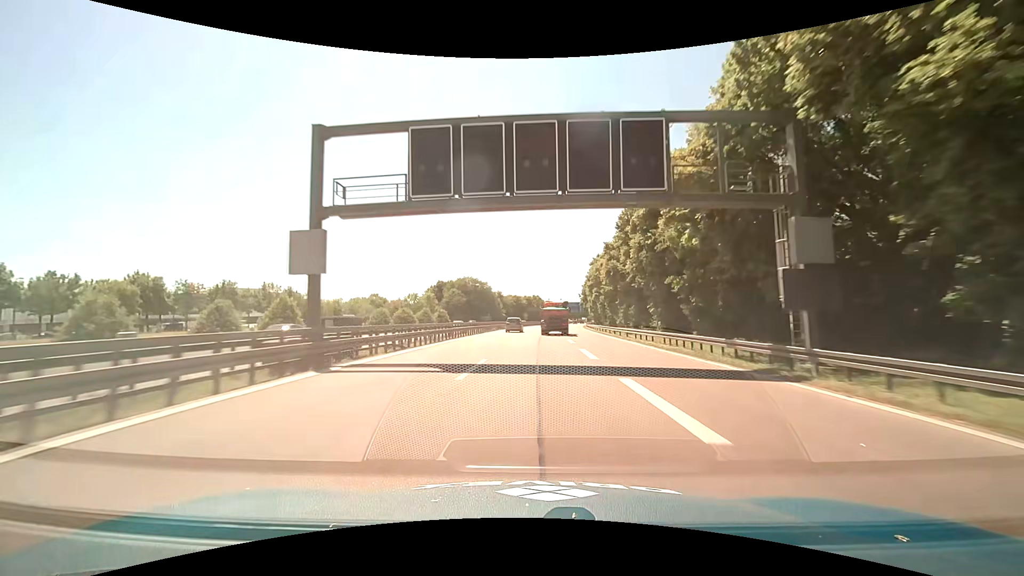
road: motorway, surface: asphalt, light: Day
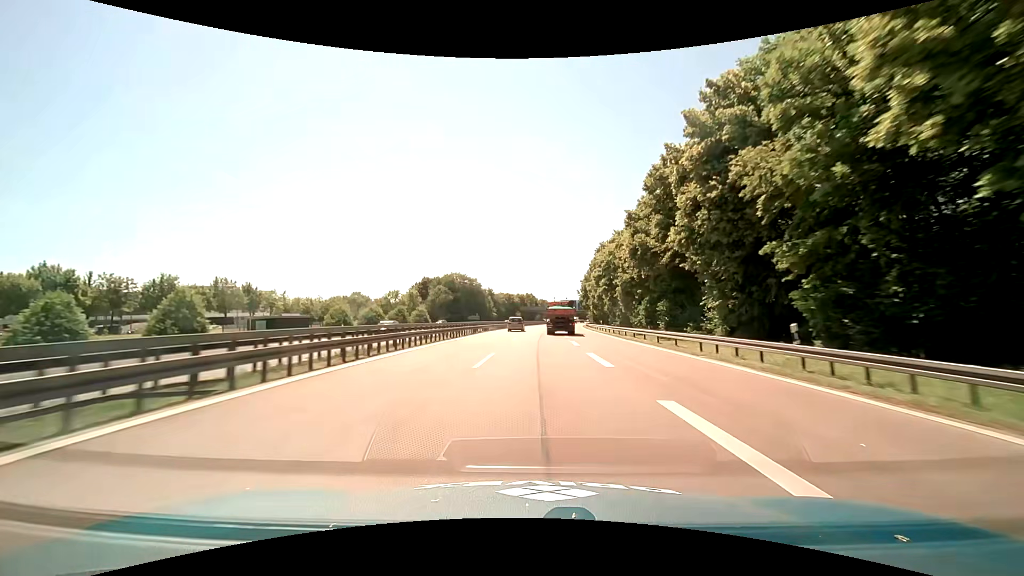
(+0.1, +15.5) m; +1°
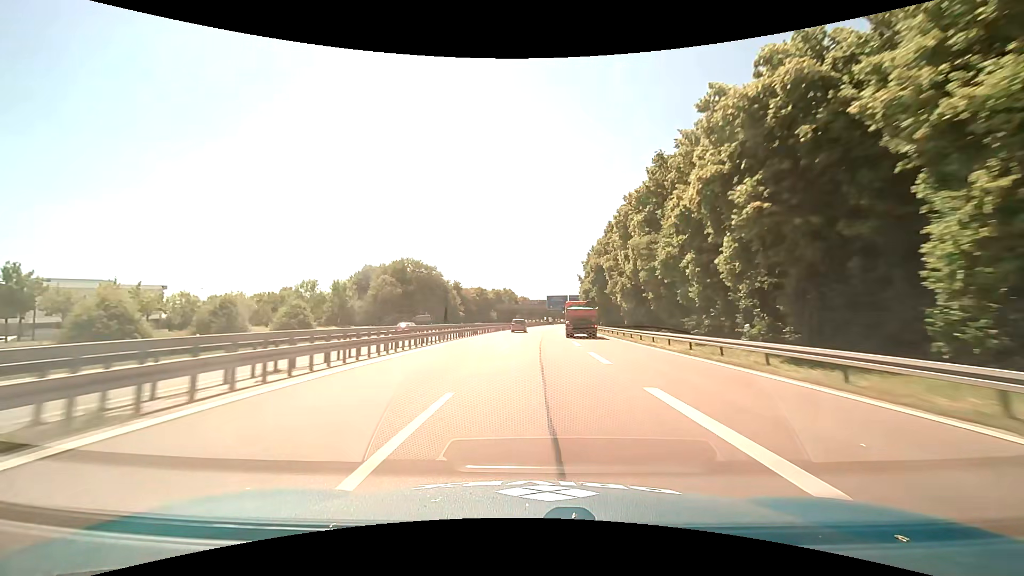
(+0.9, +46.5) m; +2°
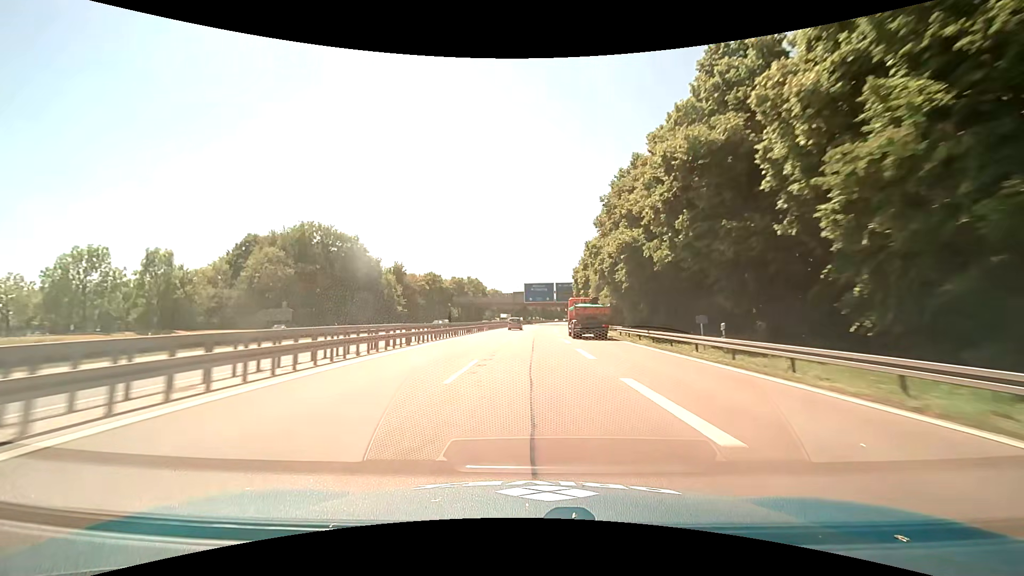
(+1.1, +46.7) m; +3°
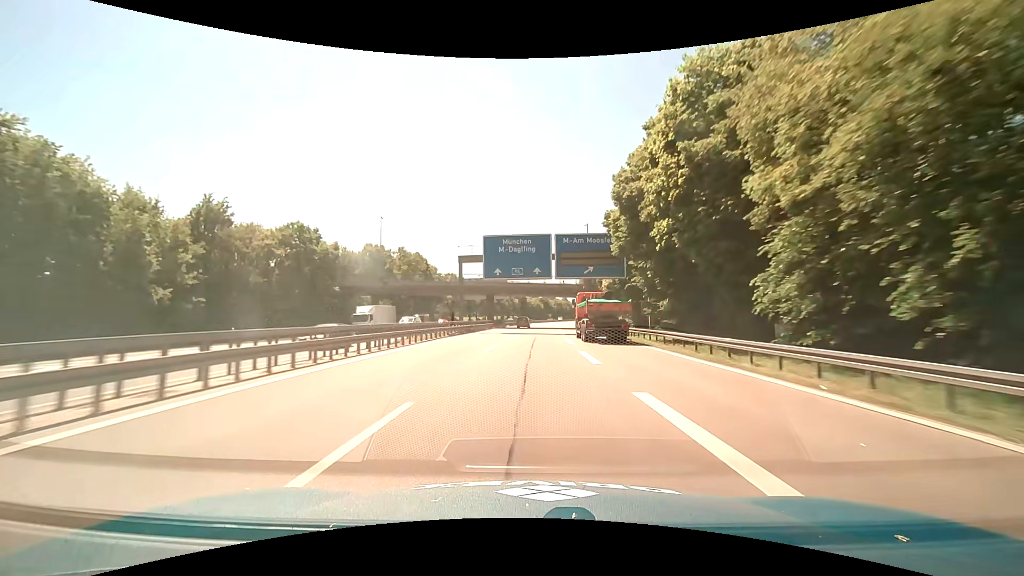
(+1.7, +62.6) m; +3°
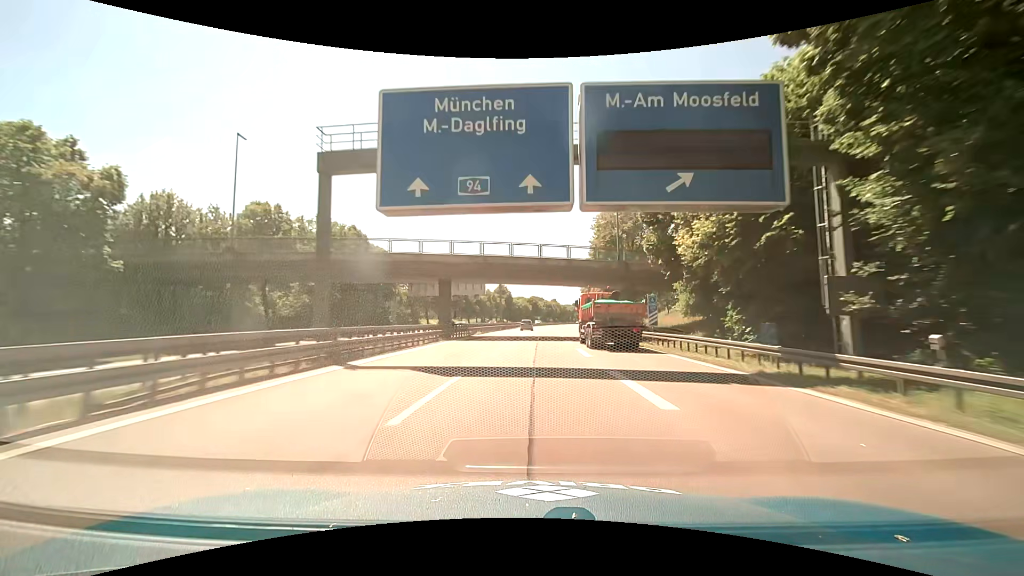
(+0.3, +31.4) m; +1°
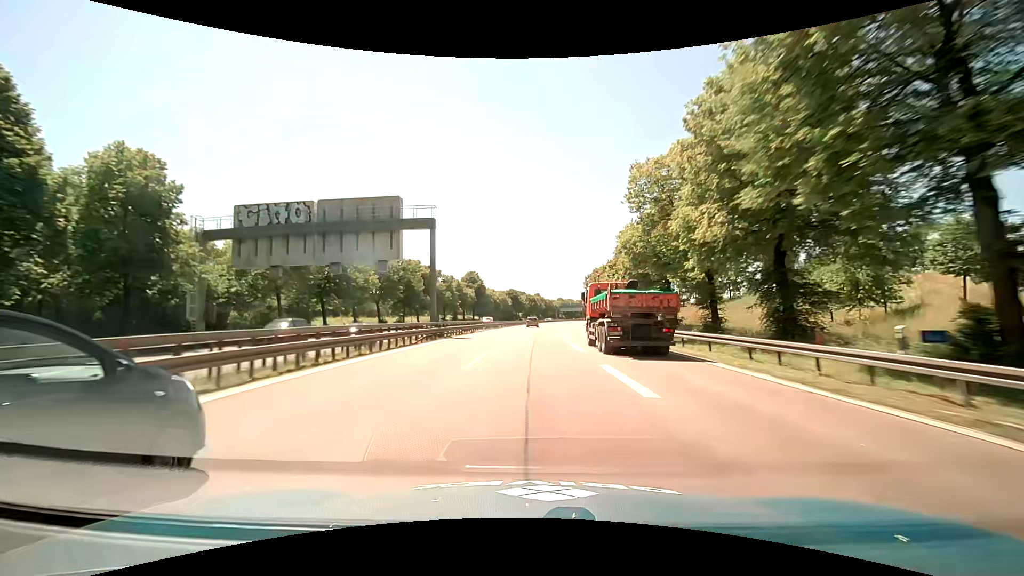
(+1.1, +47.2) m; +2°
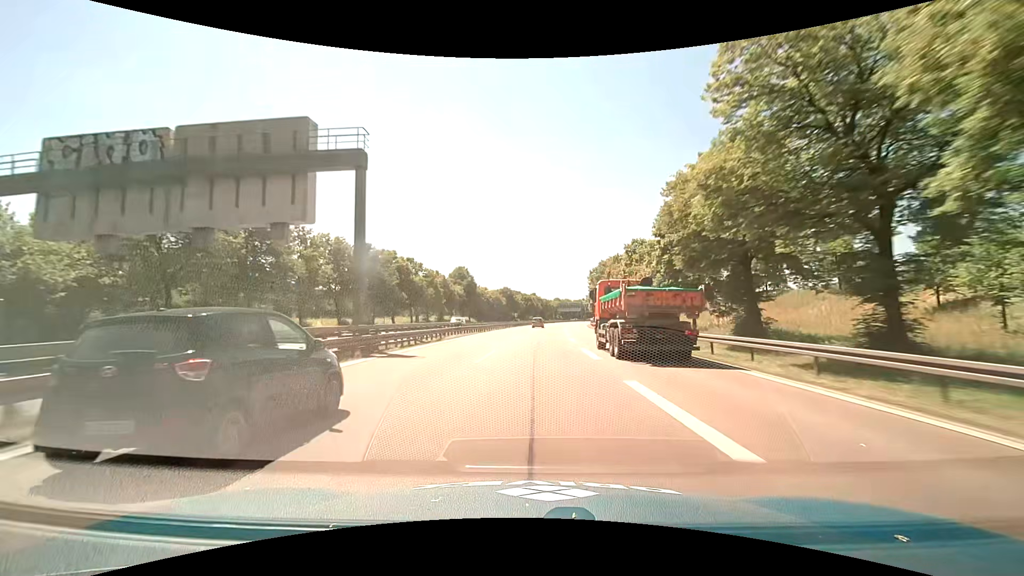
(+0.2, +15.8) m; +1°
(0, +10) (0, +20) (0, +30) (+1, +40) (+1, +50) (+2, +60) (+2, +70) (+3, +80) (+4, +90) (+5, +100) m
